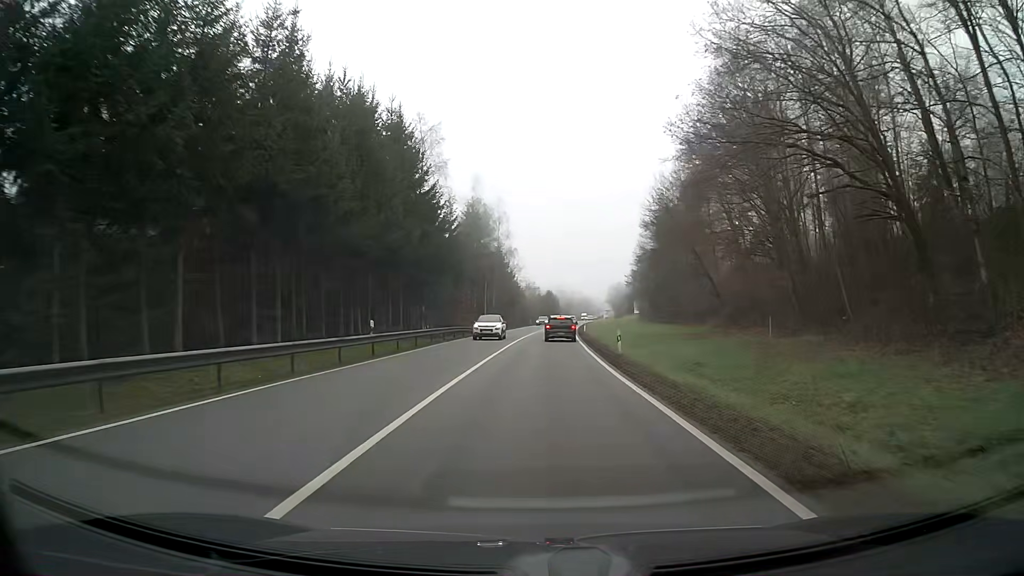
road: secondary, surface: asphalt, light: Day
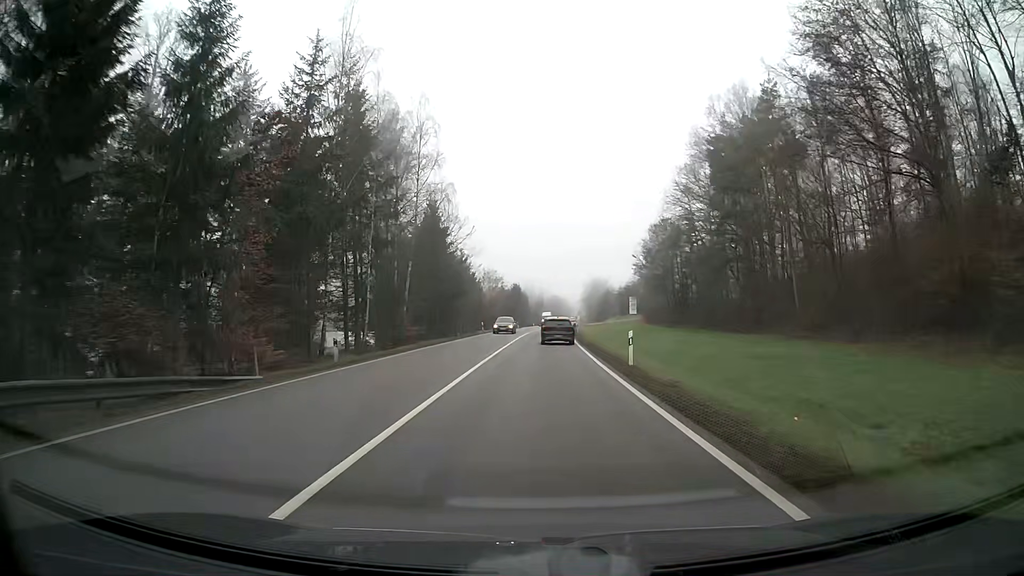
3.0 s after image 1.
(+0.7, +46.0) m; +2°
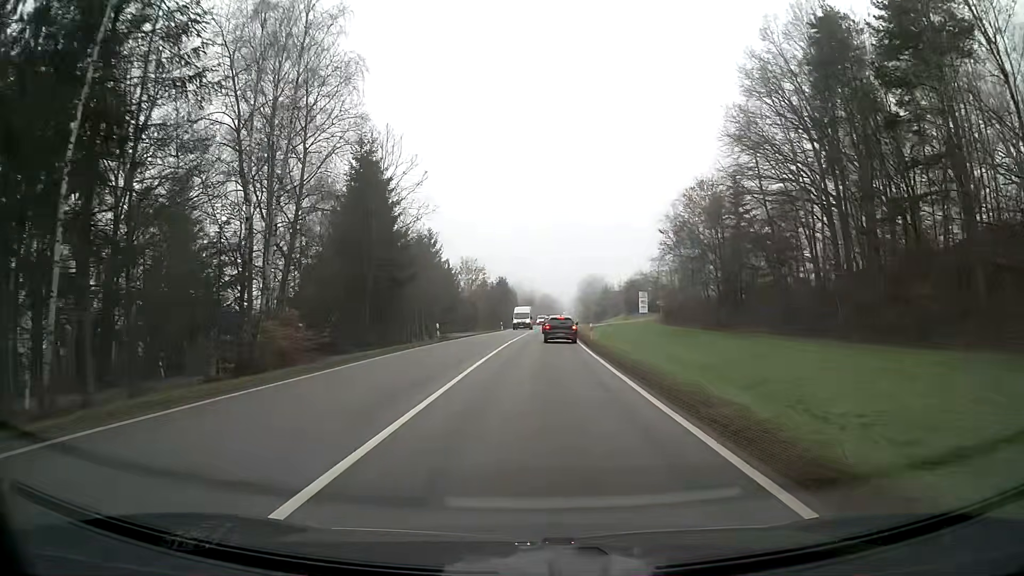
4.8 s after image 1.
(+0.2, +24.2) m; +1°
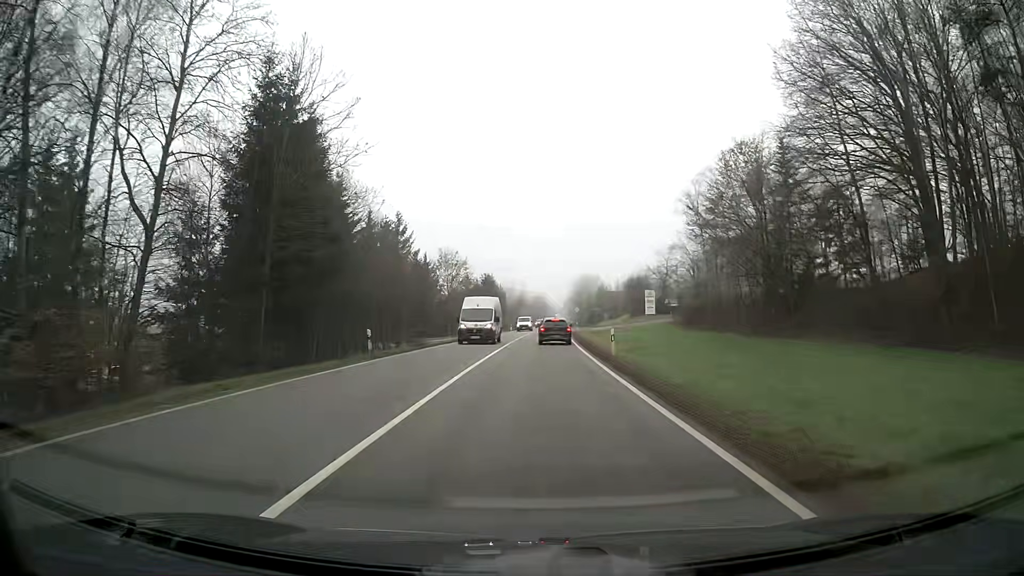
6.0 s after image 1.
(+0.1, +14.7) m; +1°
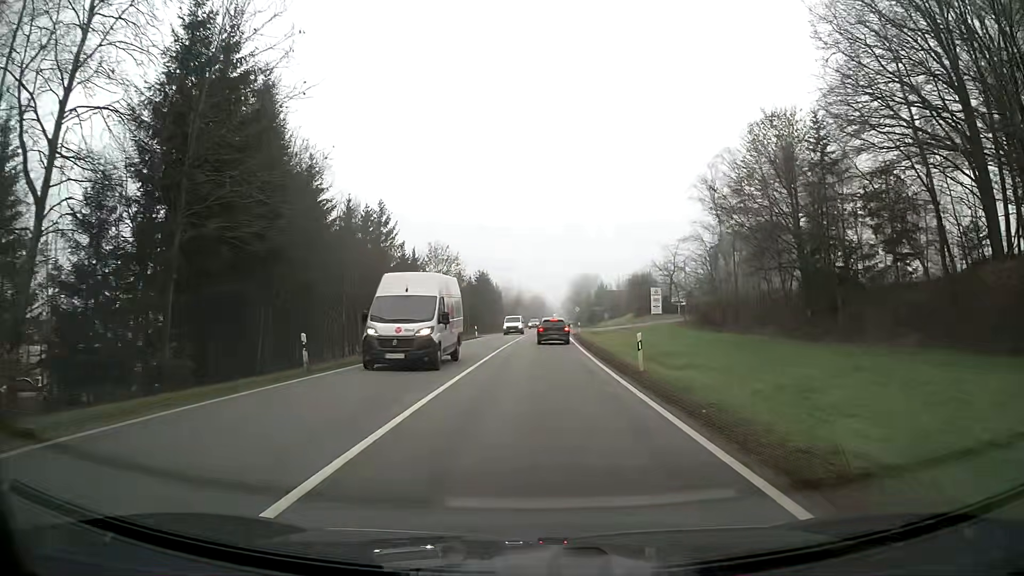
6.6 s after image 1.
(0.0, +7.0) m; 0°
